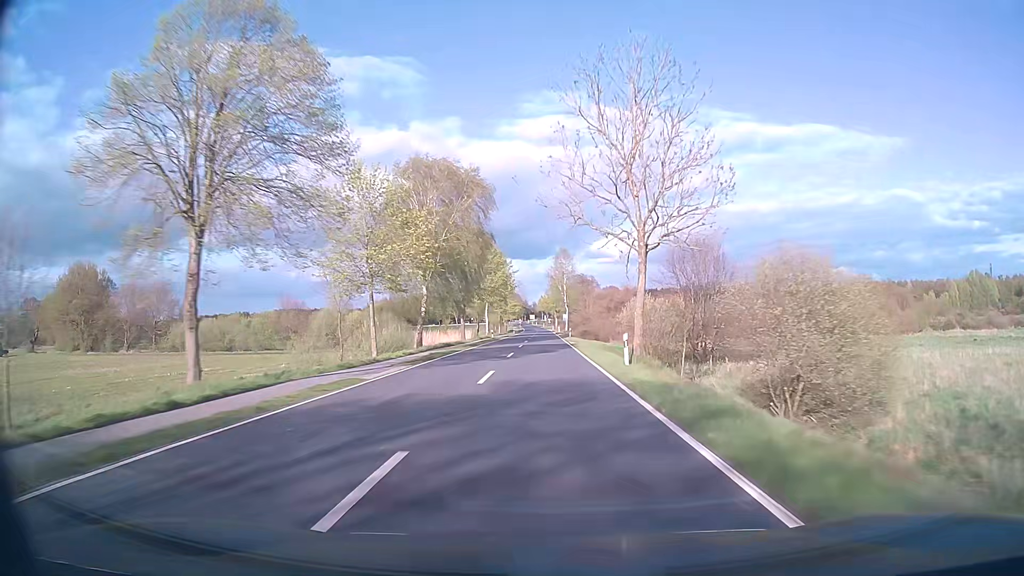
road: secondary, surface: asphalt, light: Day
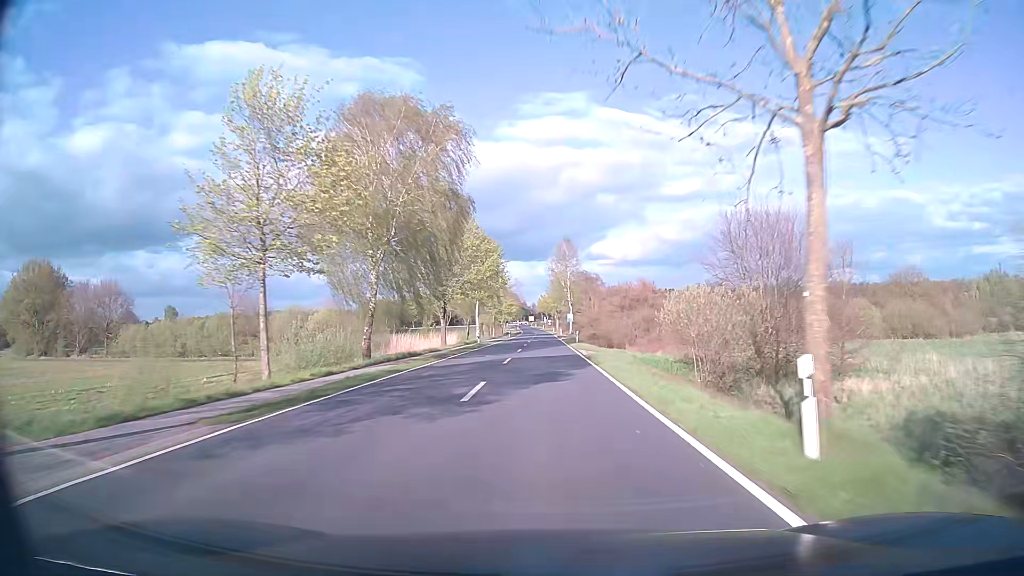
(0.0, +15.5) m; 0°
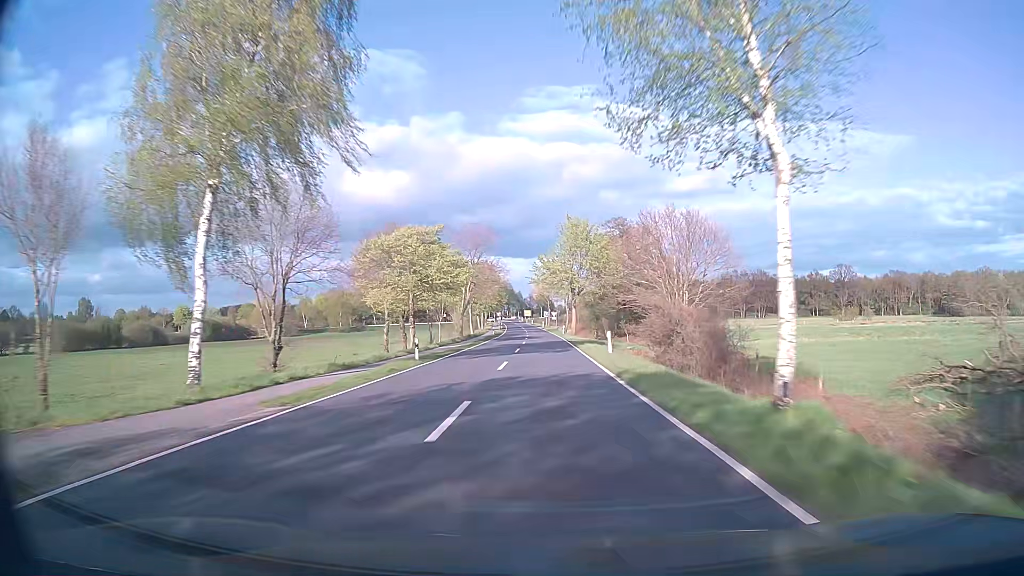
(+0.2, +78.3) m; 0°
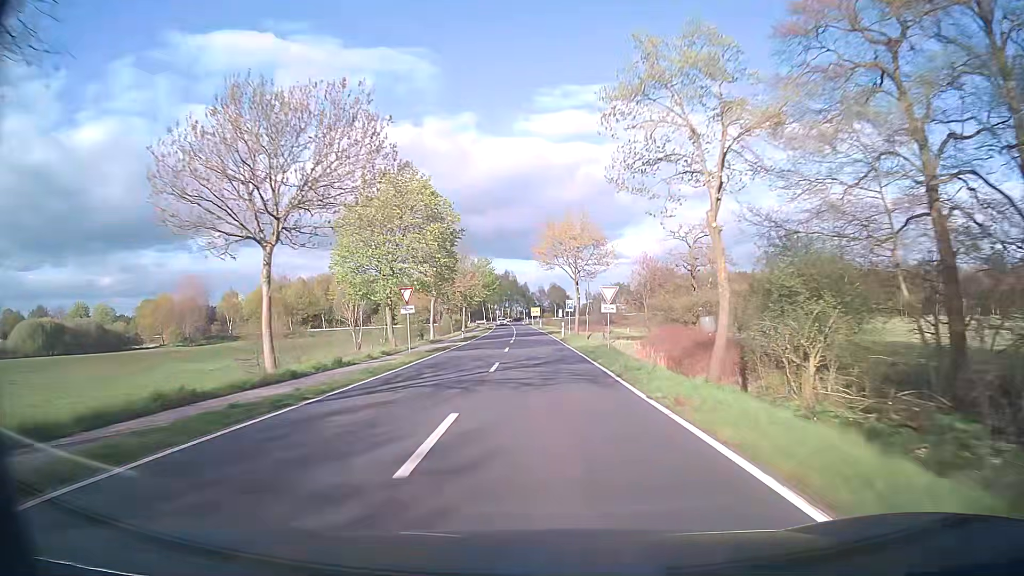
(-0.4, +75.6) m; -1°
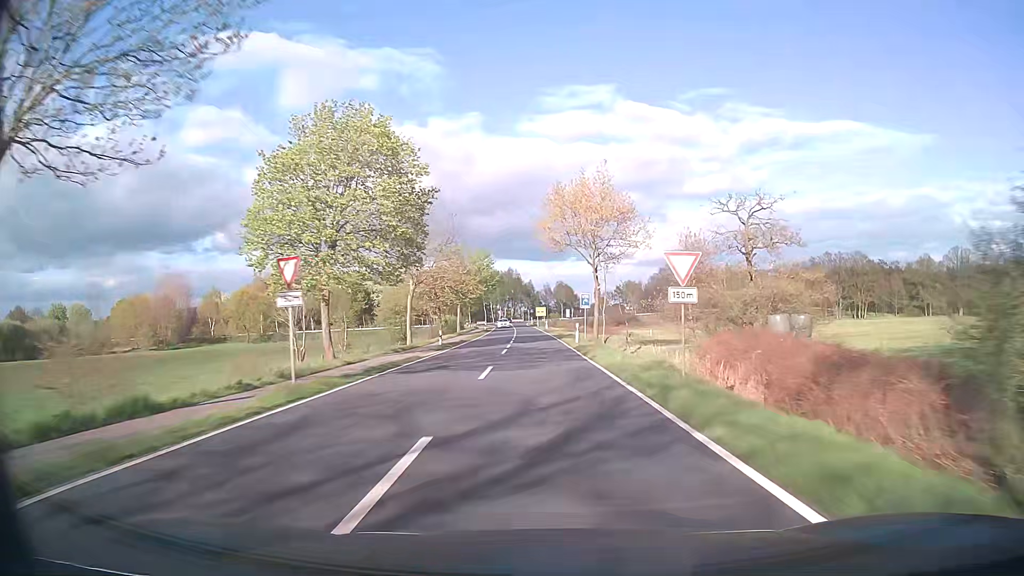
(-0.1, +14.4) m; -1°
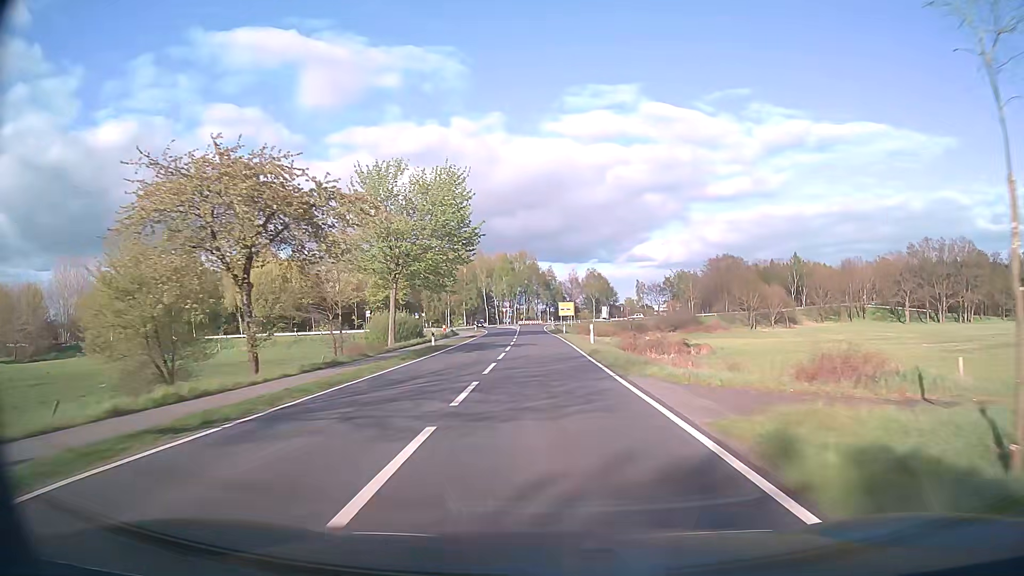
(-0.9, +54.4) m; -2°
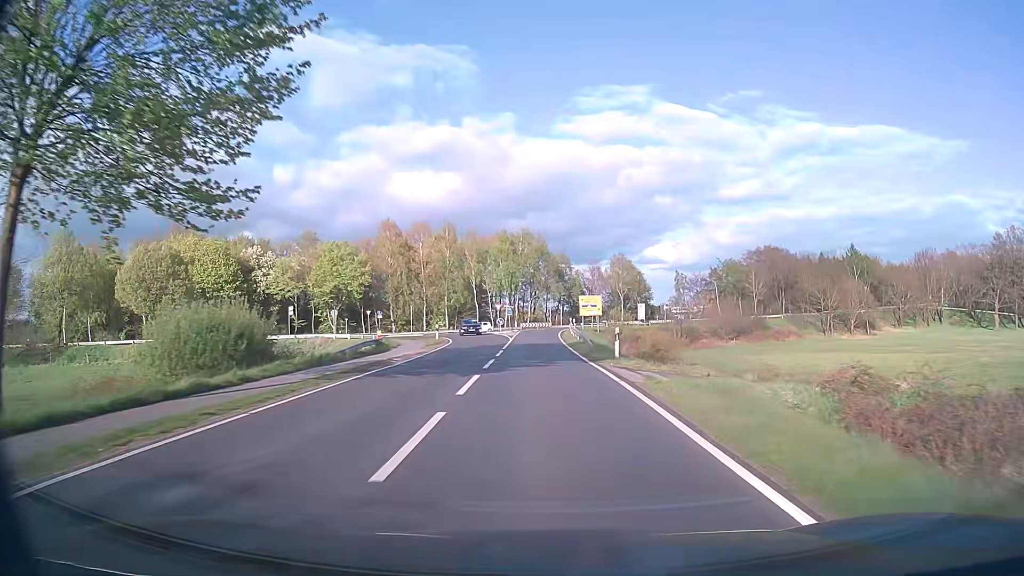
(-0.3, +35.9) m; -1°
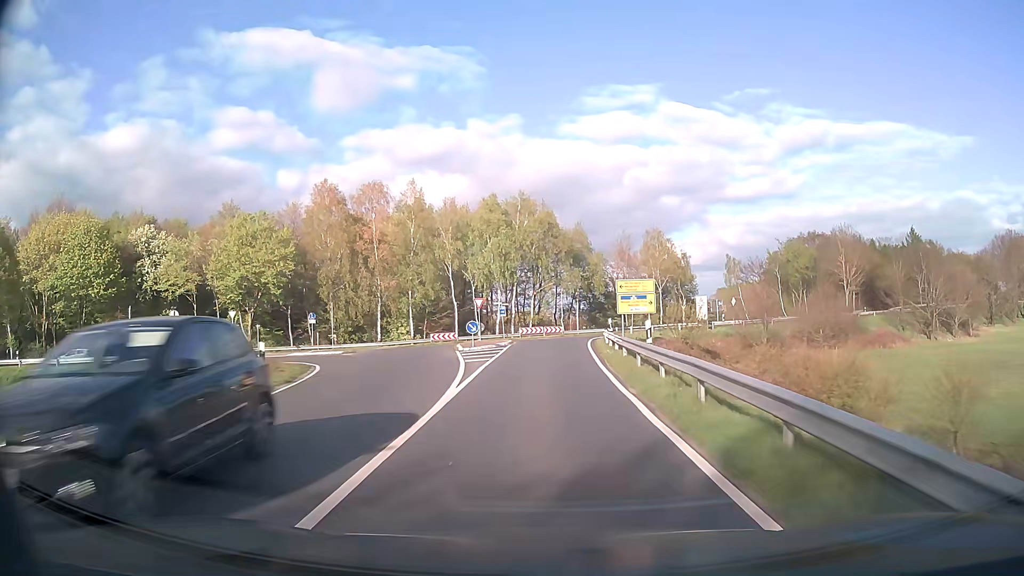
(-0.1, +30.1) m; 0°
(0, +10) (0, +20) (0, +30) (0, +40) (-1, +50) (-9, +56) (-19, +54) (-28, +51) (-37, +47) (-47, +43) m
